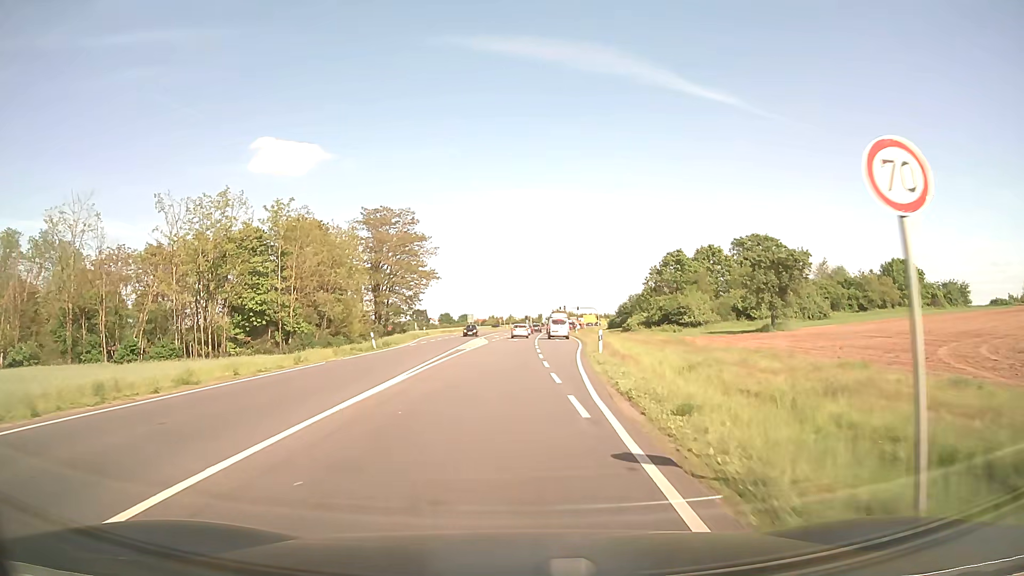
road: primary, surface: asphalt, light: Day
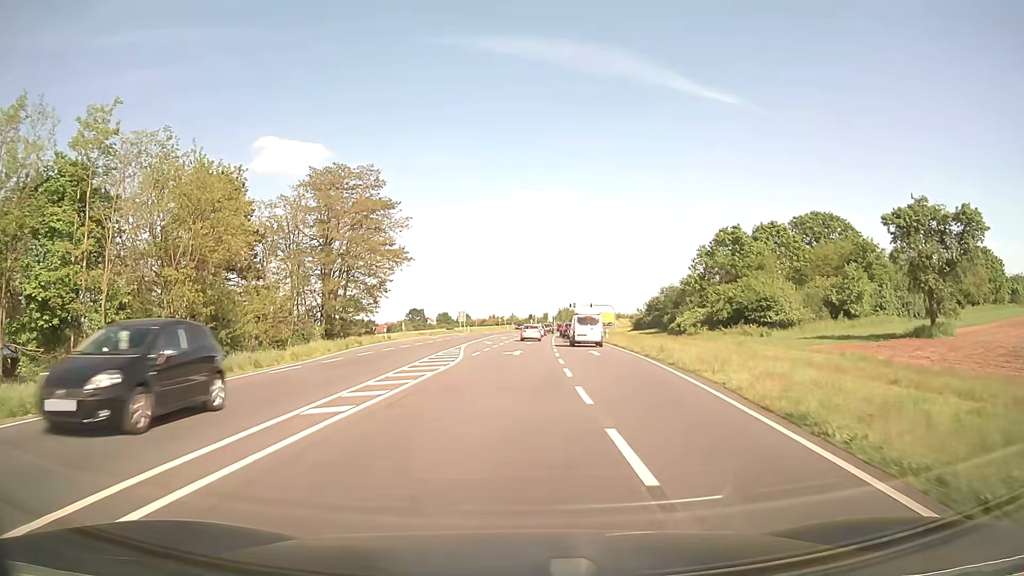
(0.0, +28.0) m; 0°
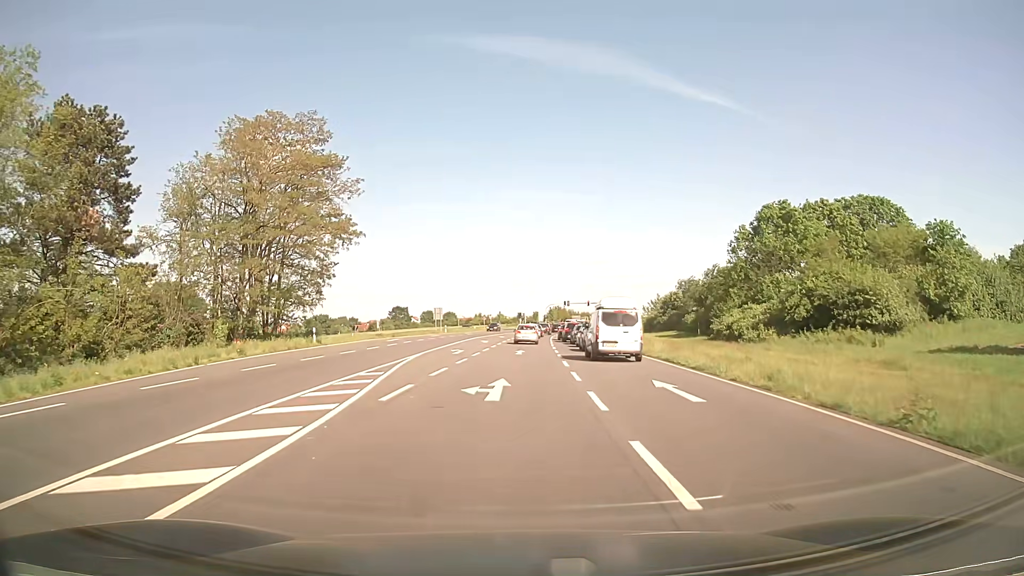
(+0.1, +18.8) m; +1°
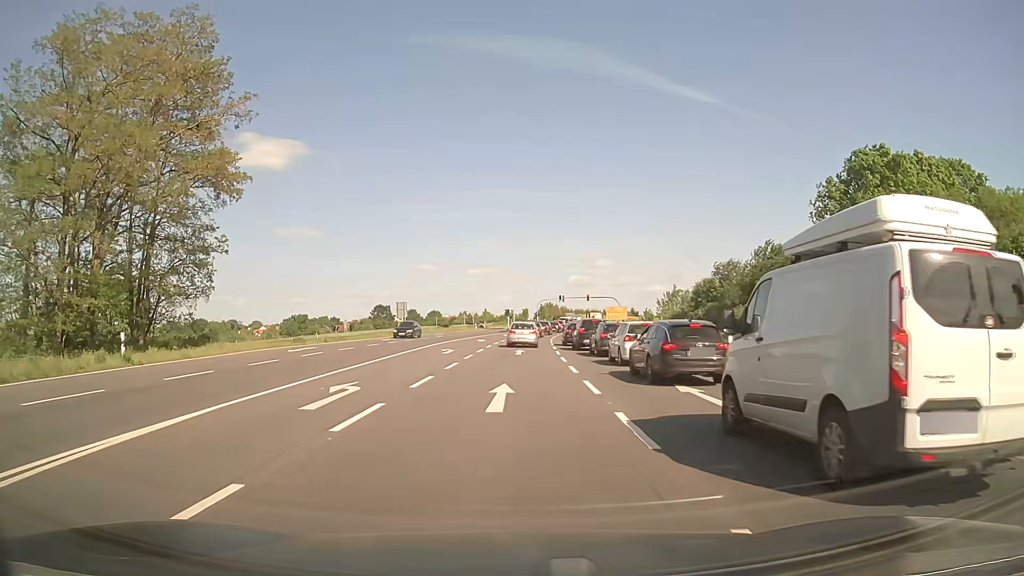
(+0.2, +21.2) m; +1°
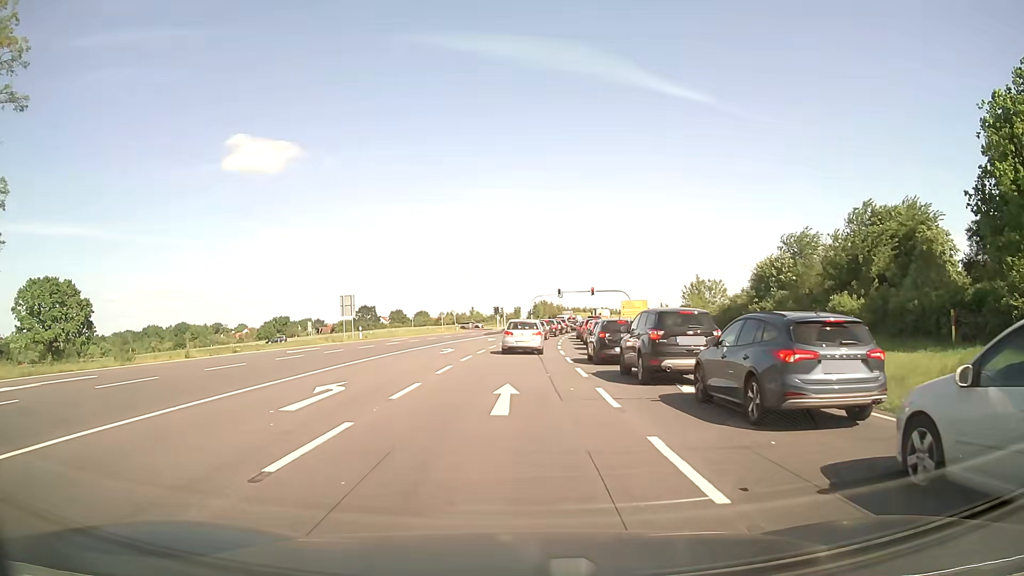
(+0.1, +20.1) m; 0°
(0, +10) (0, +20) (+1, +30) (+1, +40) (+1, +50) (+2, +60) (+4, +70) (+5, +80) (+7, +90) (+9, +99) m
